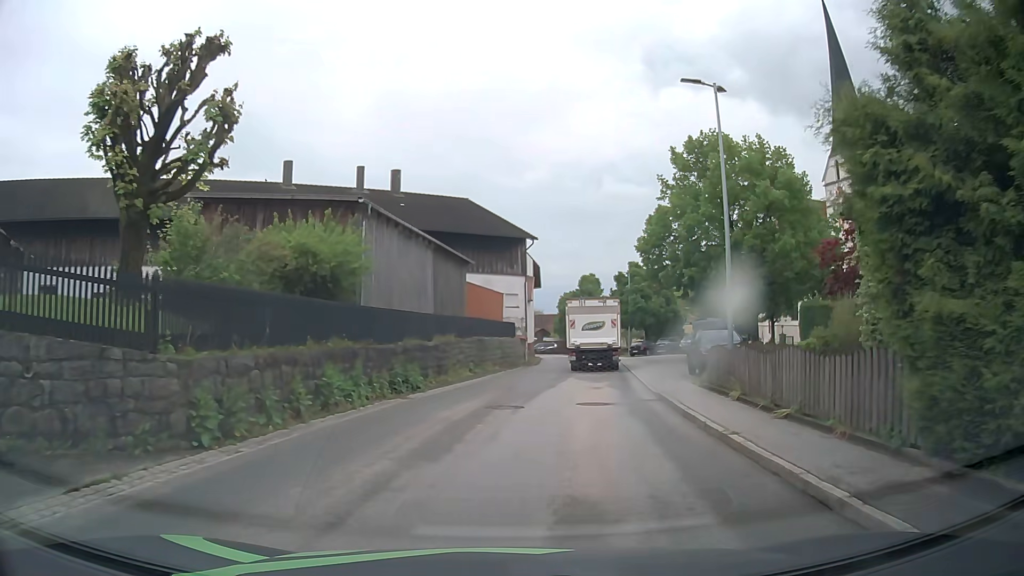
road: tertiary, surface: asphalt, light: Day
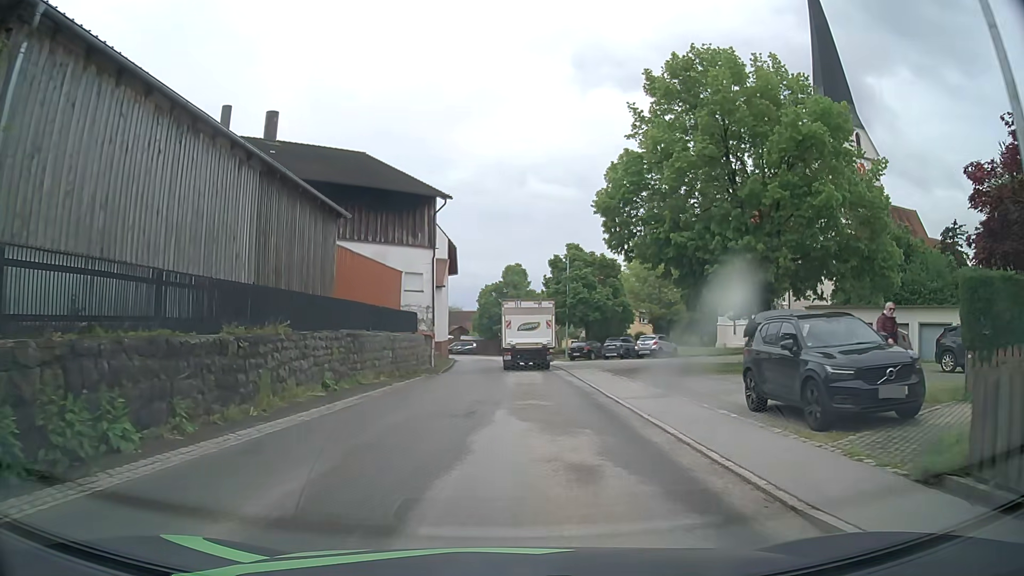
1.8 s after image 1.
(+0.9, +13.5) m; +7°
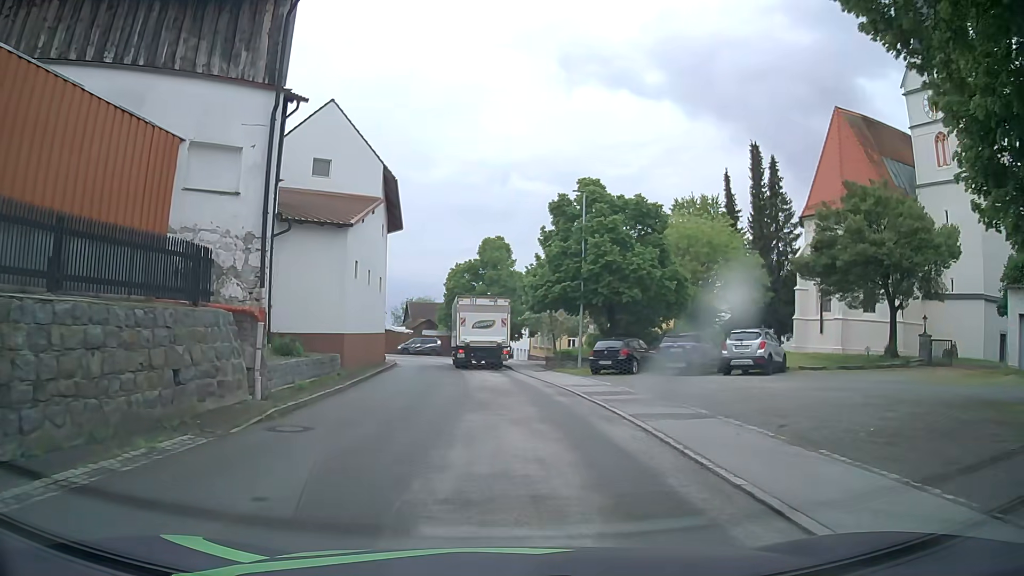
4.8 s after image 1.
(+0.6, +22.6) m; +2°
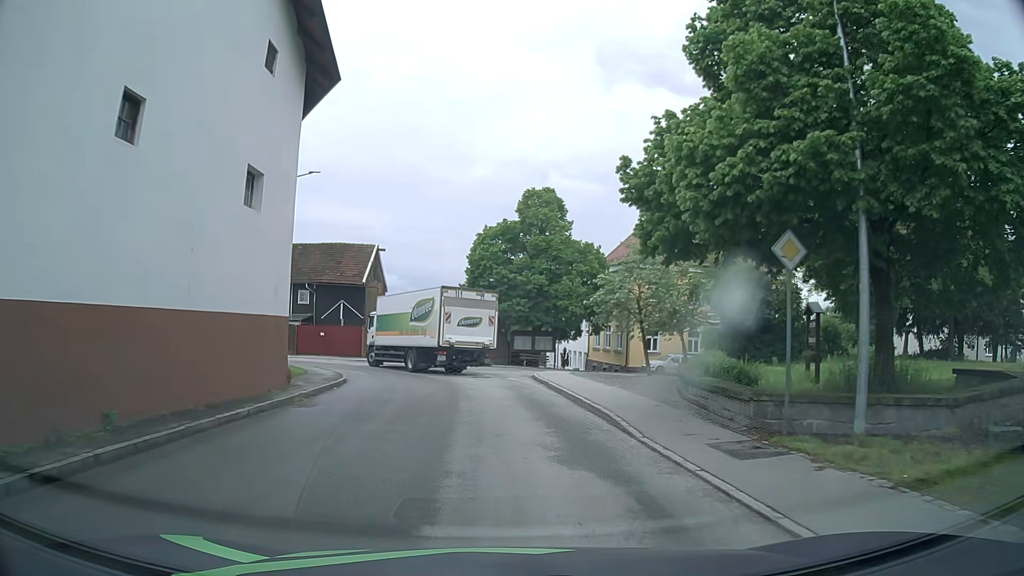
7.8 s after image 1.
(-0.6, +22.5) m; -3°
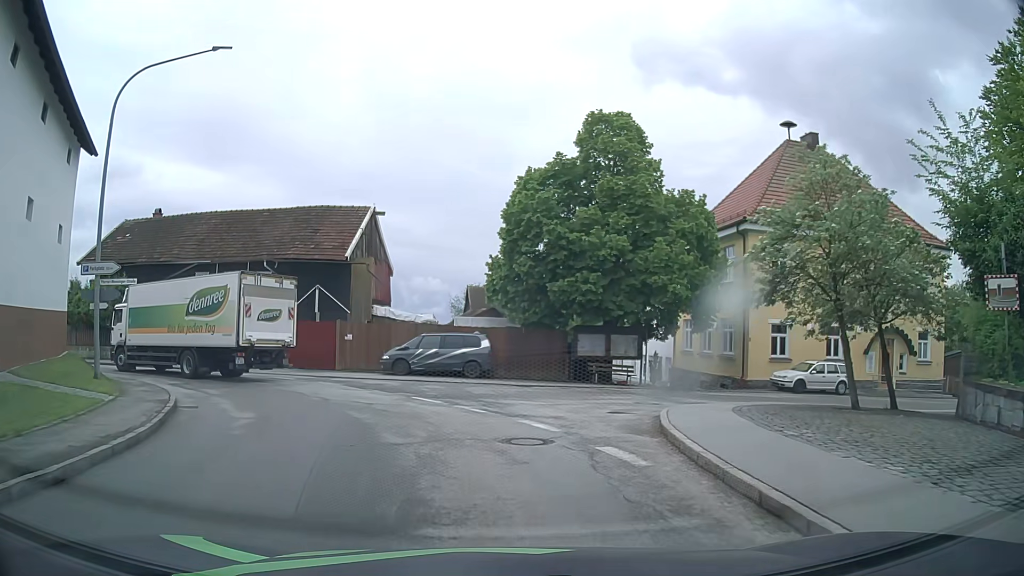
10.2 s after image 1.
(-0.4, +16.8) m; -3°
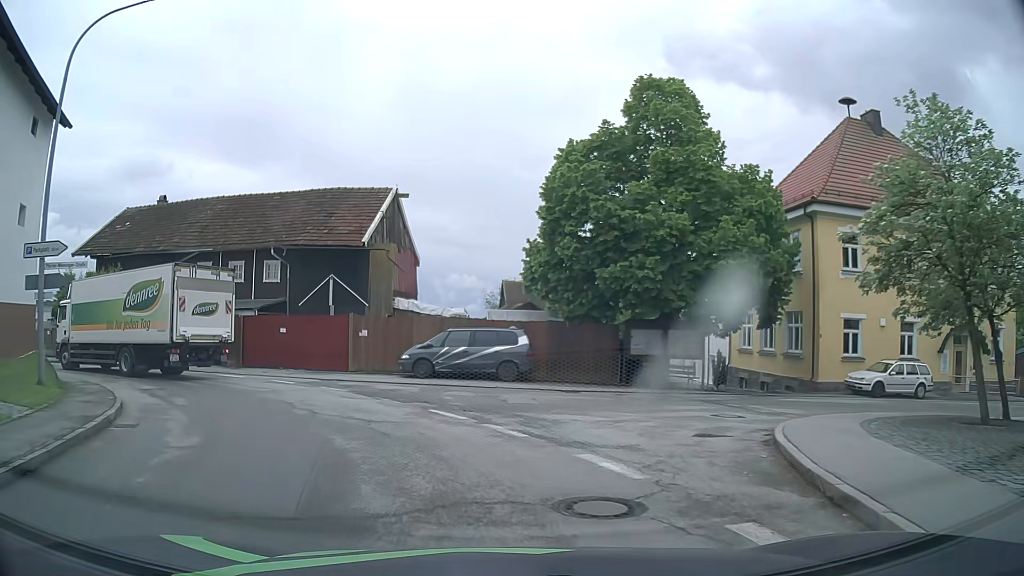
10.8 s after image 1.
(-0.1, +4.1) m; -3°
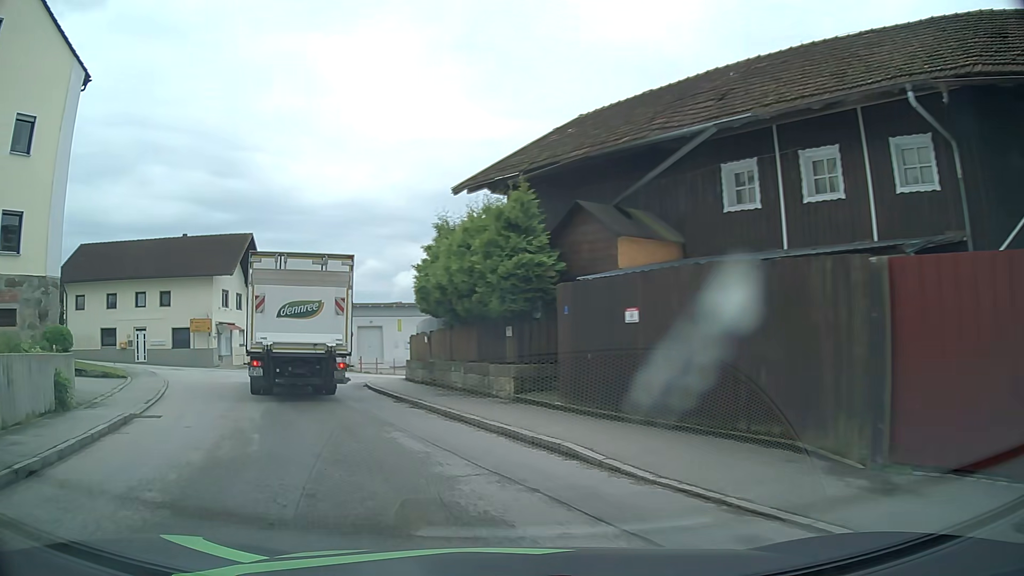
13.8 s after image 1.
(-7.2, +19.1) m; -48°
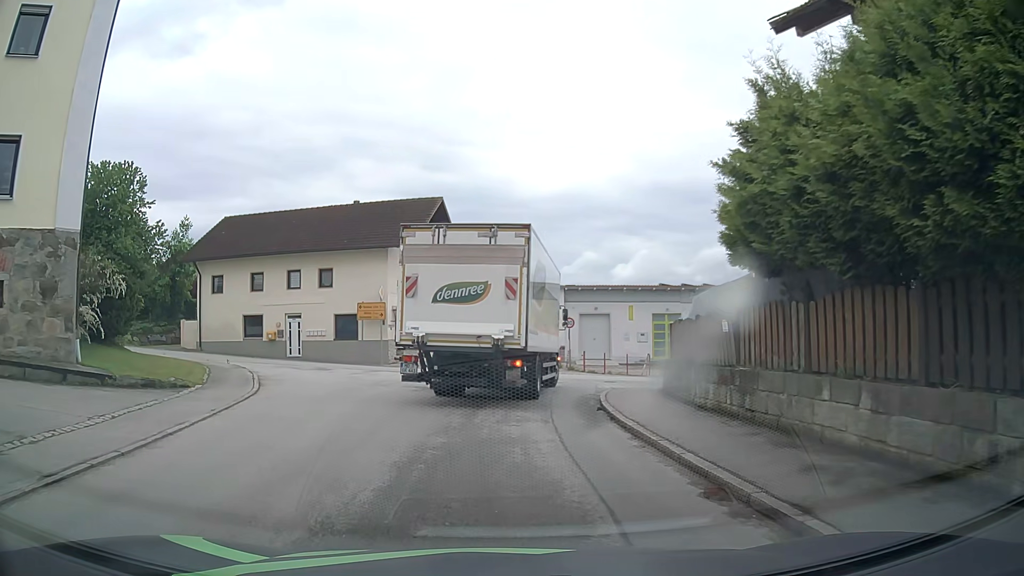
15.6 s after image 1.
(-1.8, +10.0) m; -18°
(0, +10) (+1, +20) (+6, +28) (+15, +33) (+25, +35) (+35, +36) (+45, +37) (+54, +37) (+64, +38) (+74, +38) m
